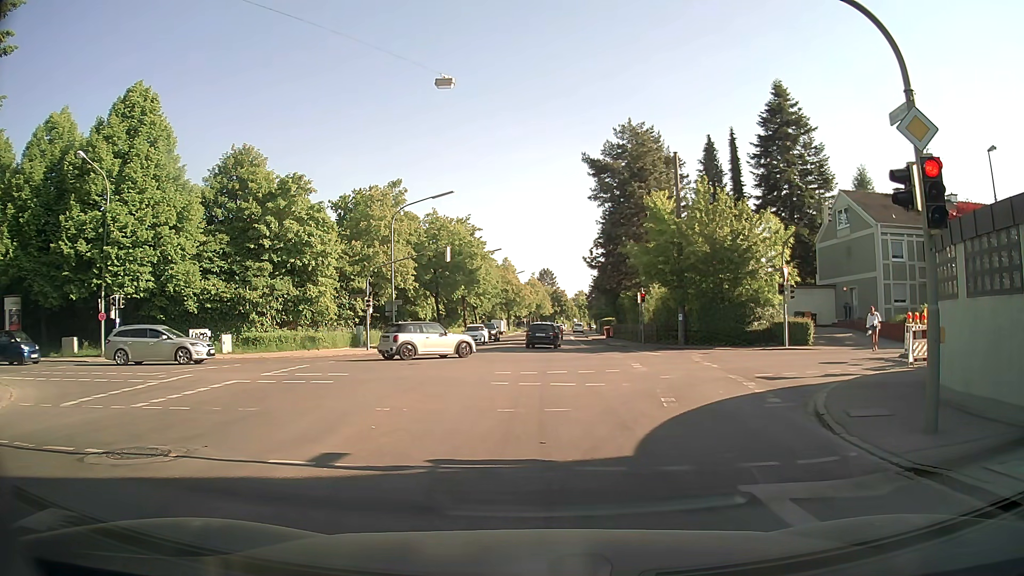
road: secondary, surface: asphalt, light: Day
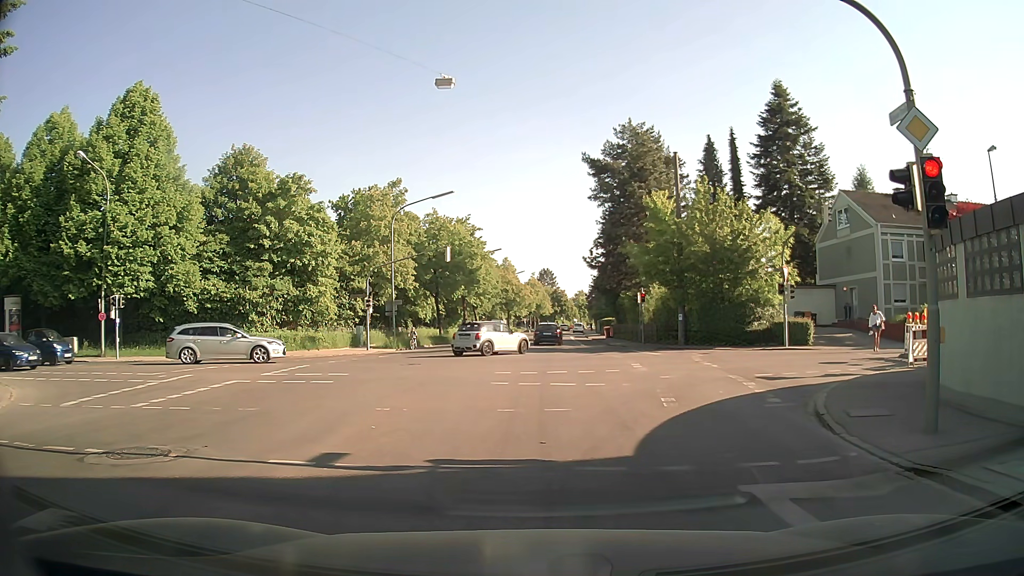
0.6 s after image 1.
(0.0, 0.0) m; 0°
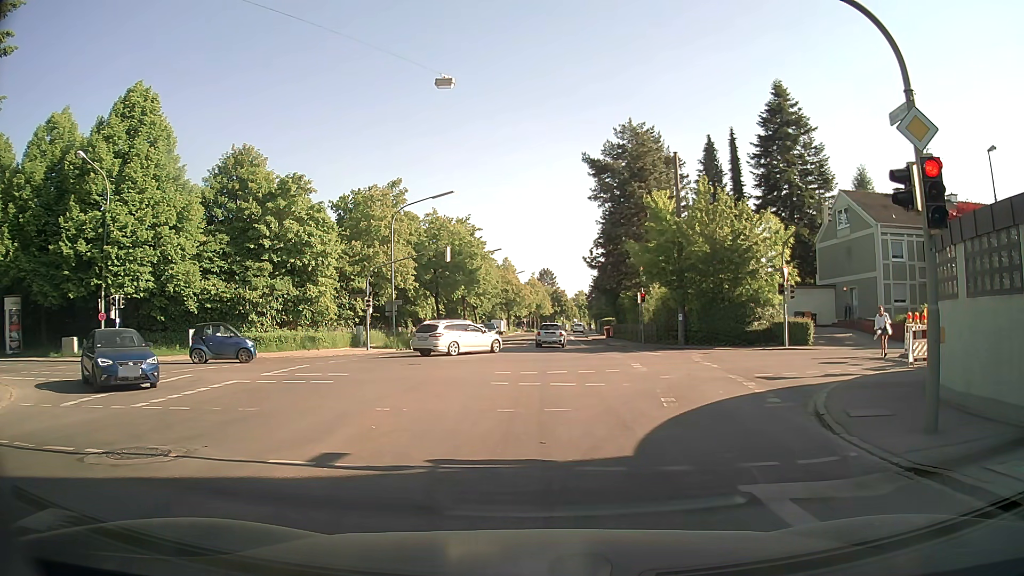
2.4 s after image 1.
(0.0, 0.0) m; 0°
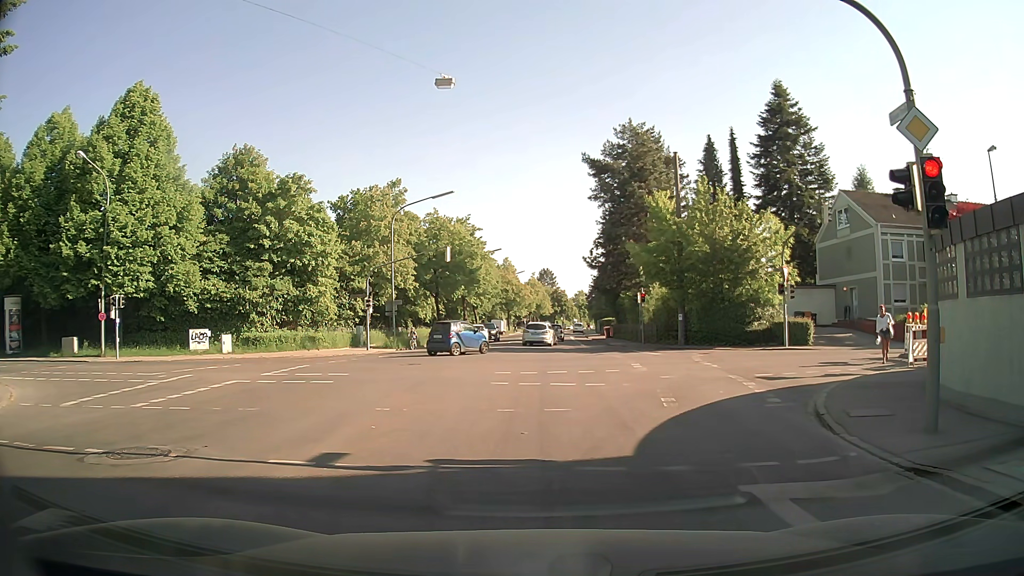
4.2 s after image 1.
(0.0, 0.0) m; 0°
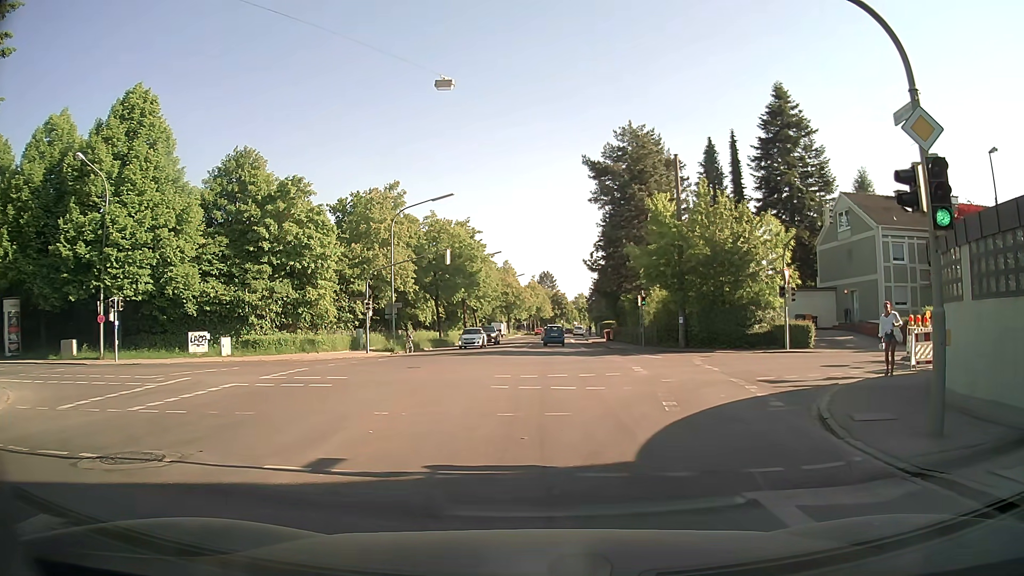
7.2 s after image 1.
(0.0, +0.1) m; 0°
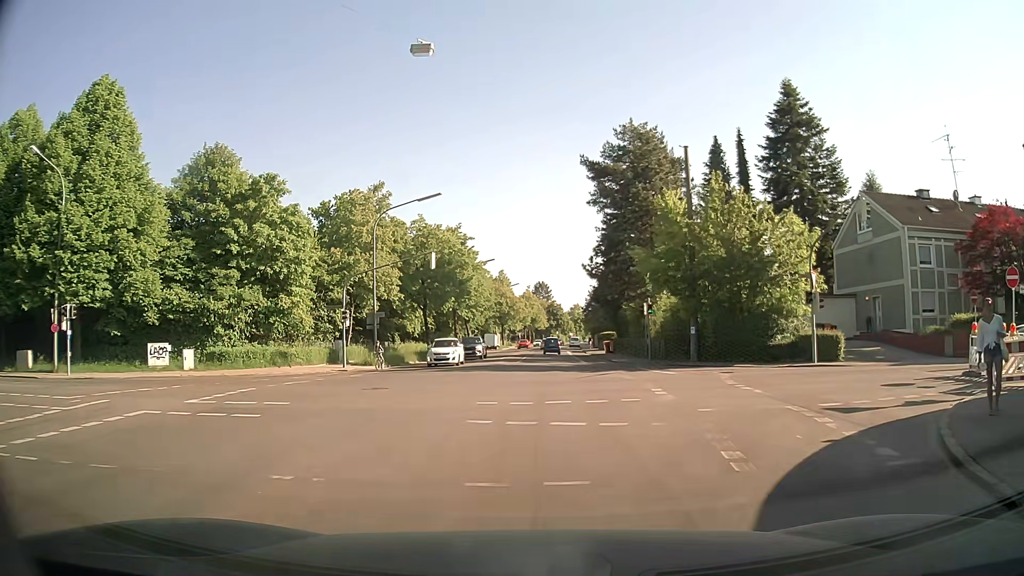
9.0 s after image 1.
(+0.1, +4.4) m; +1°
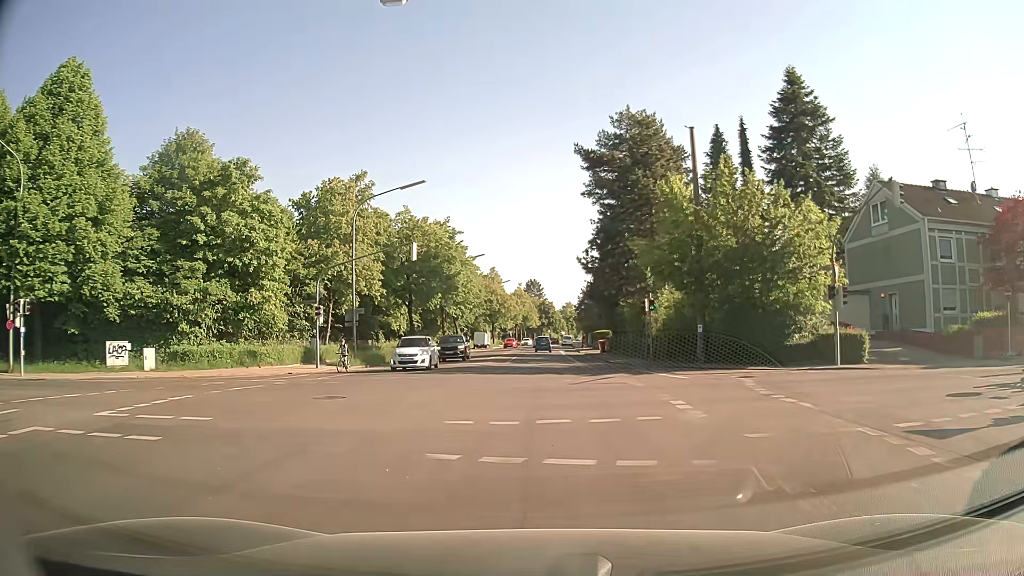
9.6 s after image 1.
(+0.1, +3.4) m; +1°
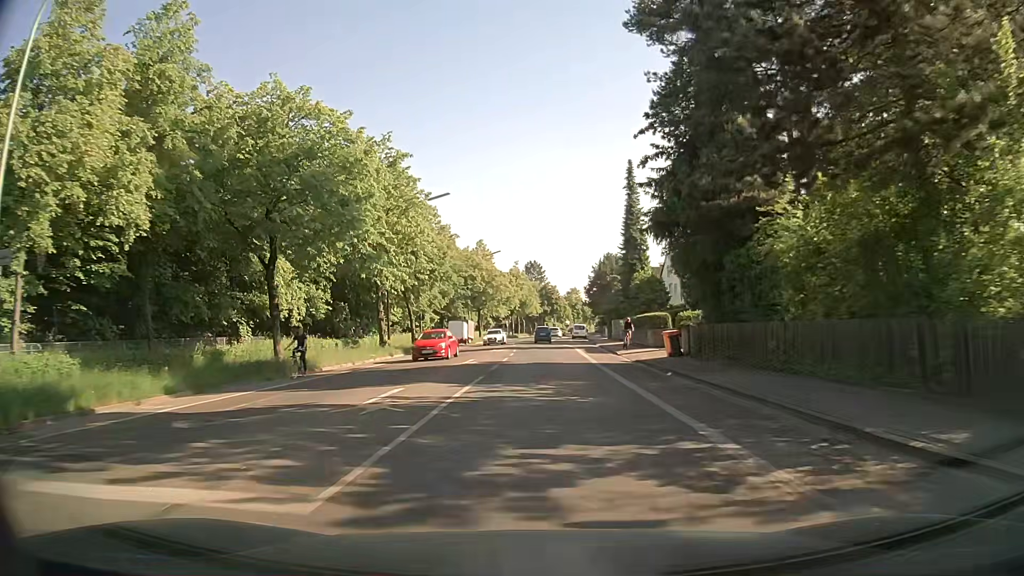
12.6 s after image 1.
(+0.6, +31.2) m; +1°
(0, +10) (0, +20) (0, +30) (0, +40) (0, +50) (0, +60) (0, +70) (+1, +80) (+1, +90) (+2, +100) m
